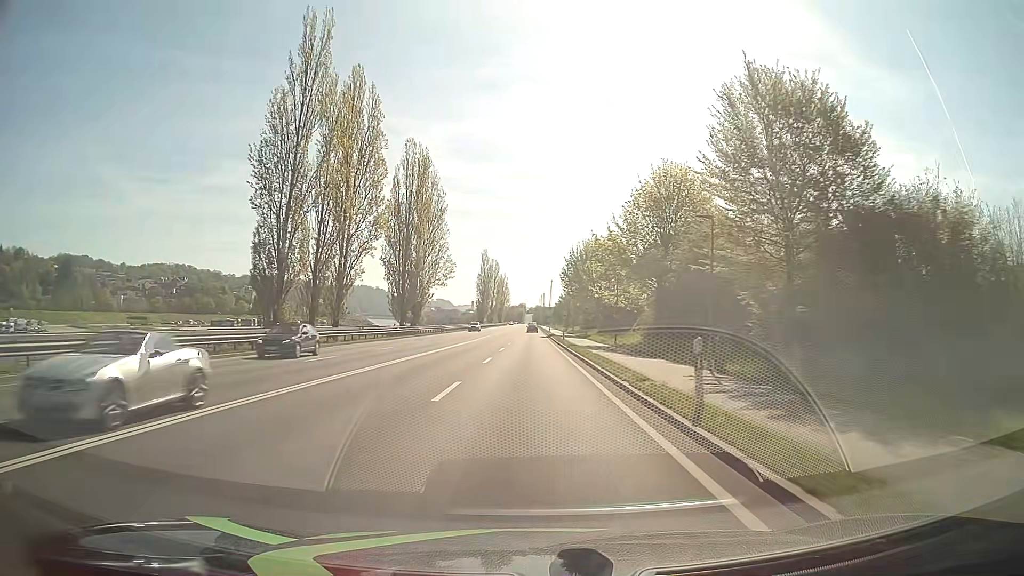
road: primary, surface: asphalt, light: Day
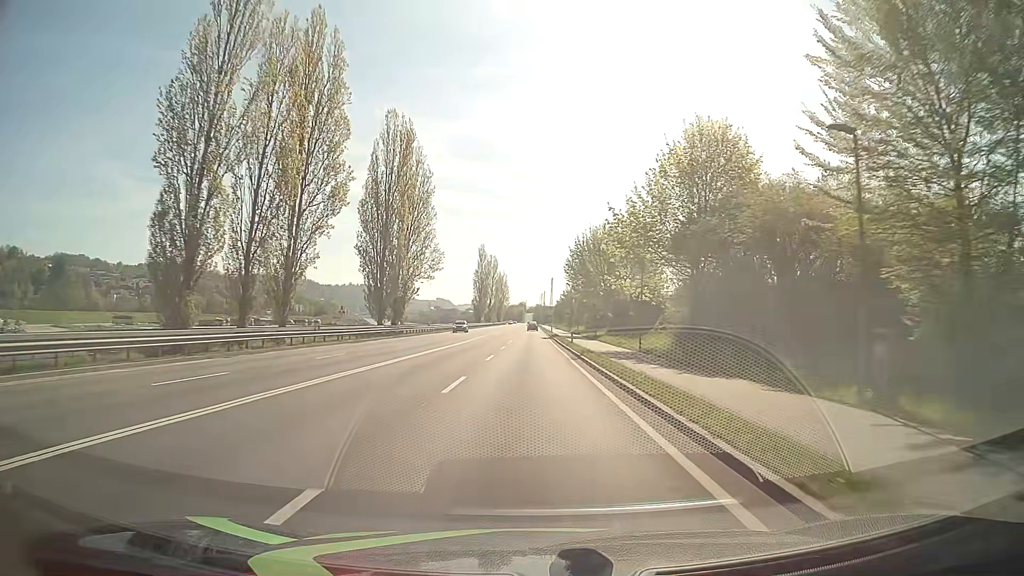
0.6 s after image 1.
(0.0, +10.7) m; 0°
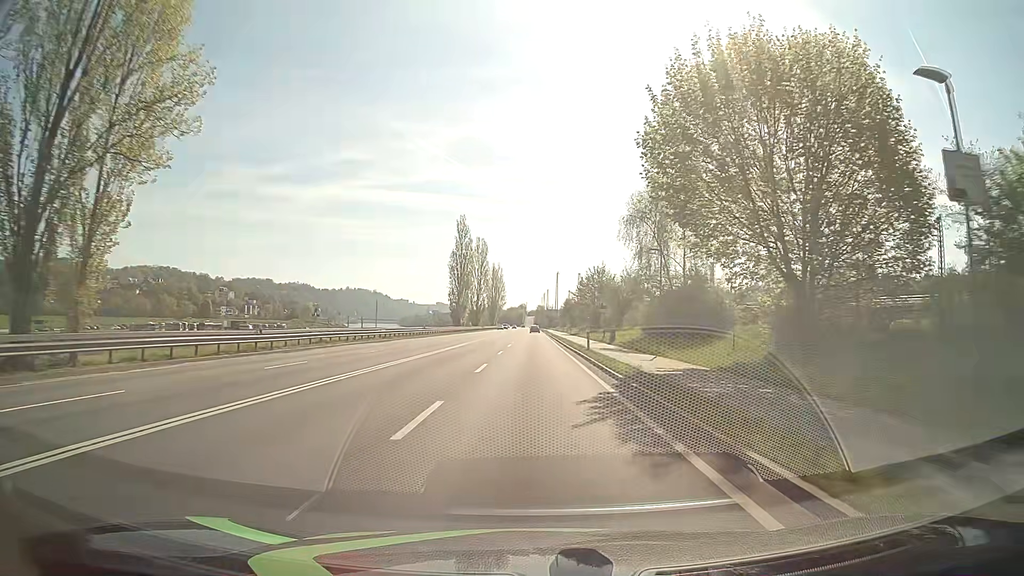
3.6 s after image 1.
(-0.3, +53.6) m; 0°
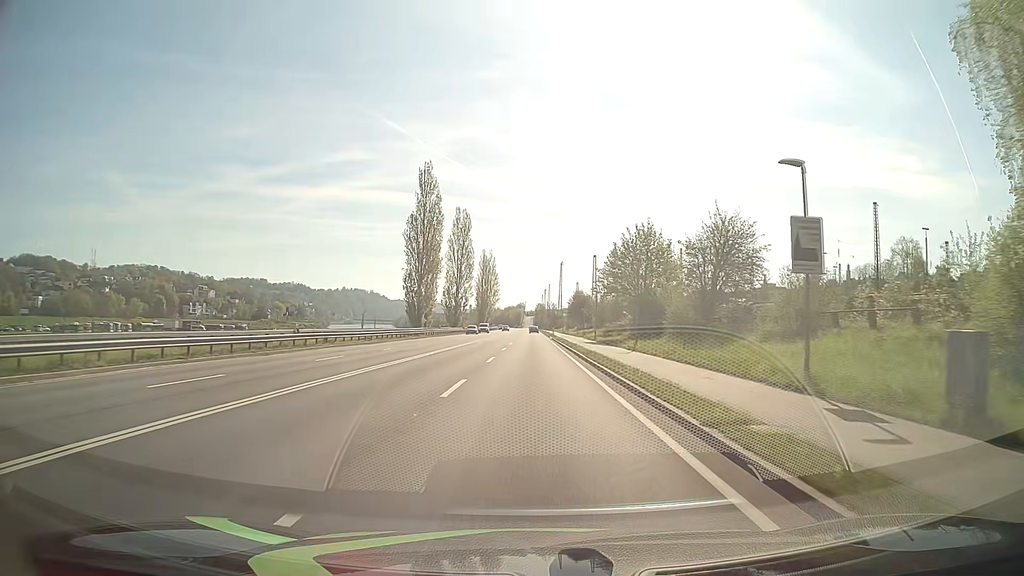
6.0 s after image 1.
(-0.1, +42.9) m; 0°
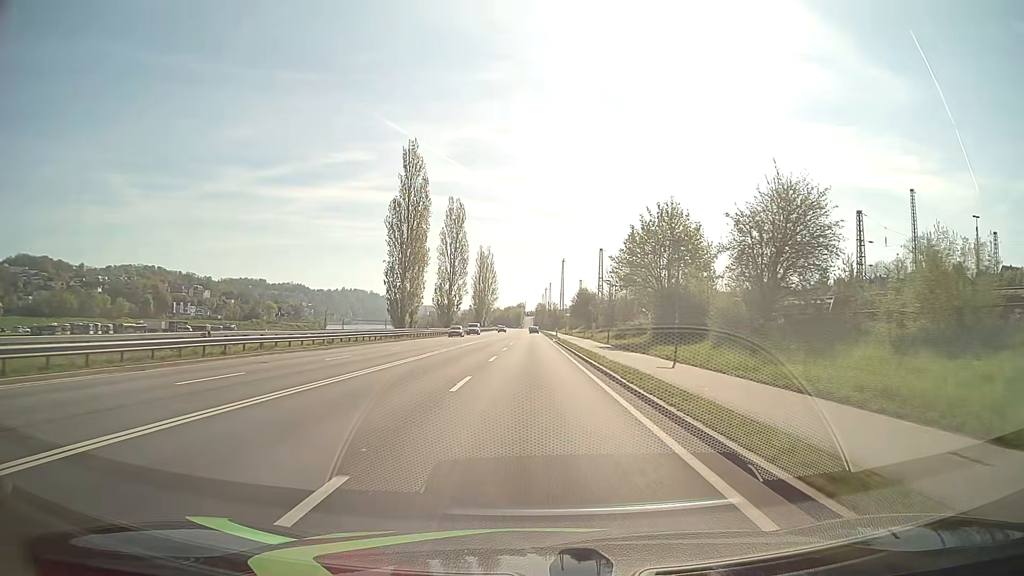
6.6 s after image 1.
(0.0, +10.7) m; 0°
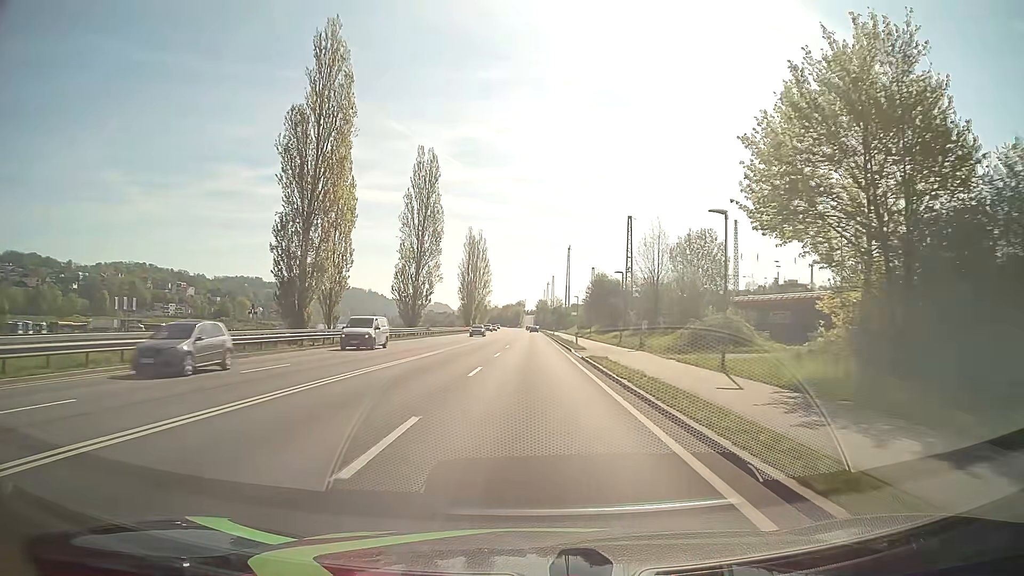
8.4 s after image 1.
(0.0, +32.2) m; 0°
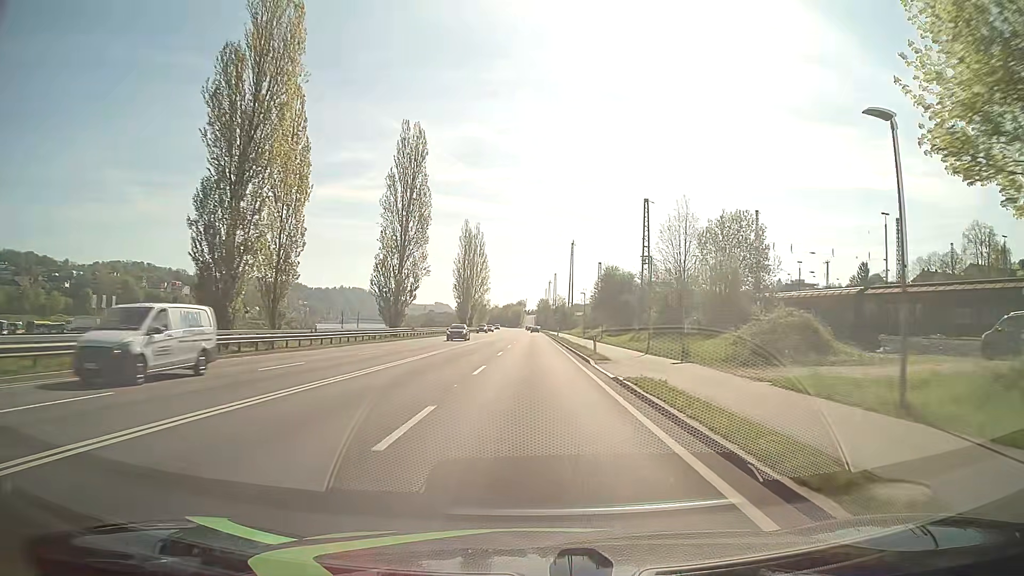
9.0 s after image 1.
(0.0, +10.7) m; 0°
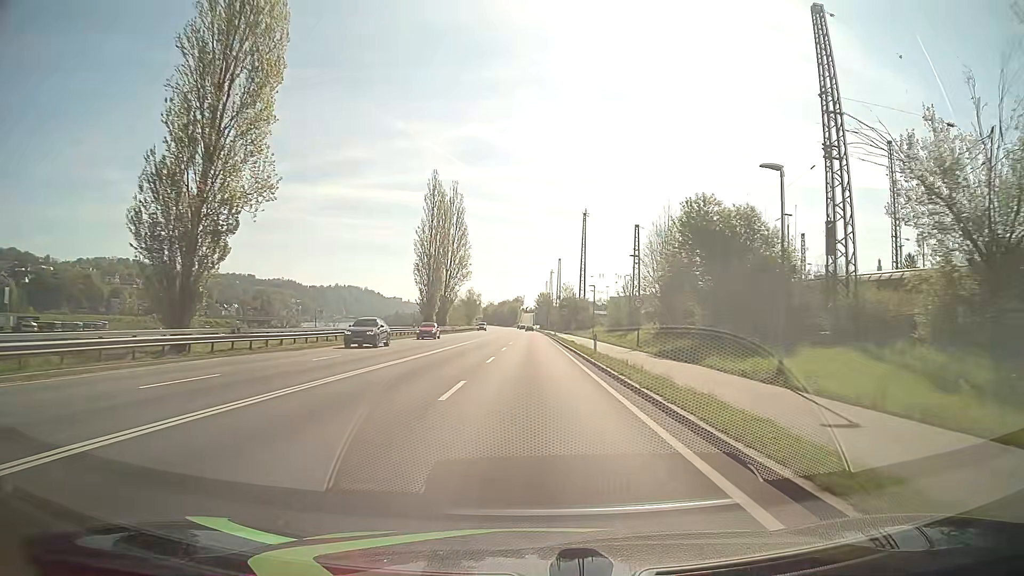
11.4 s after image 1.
(+0.1, +43.0) m; 0°
(0, +10) (0, +20) (0, +30) (0, +40) (0, +50) (0, +60) (0, +70) (0, +80) (0, +90) (0, +100) m
